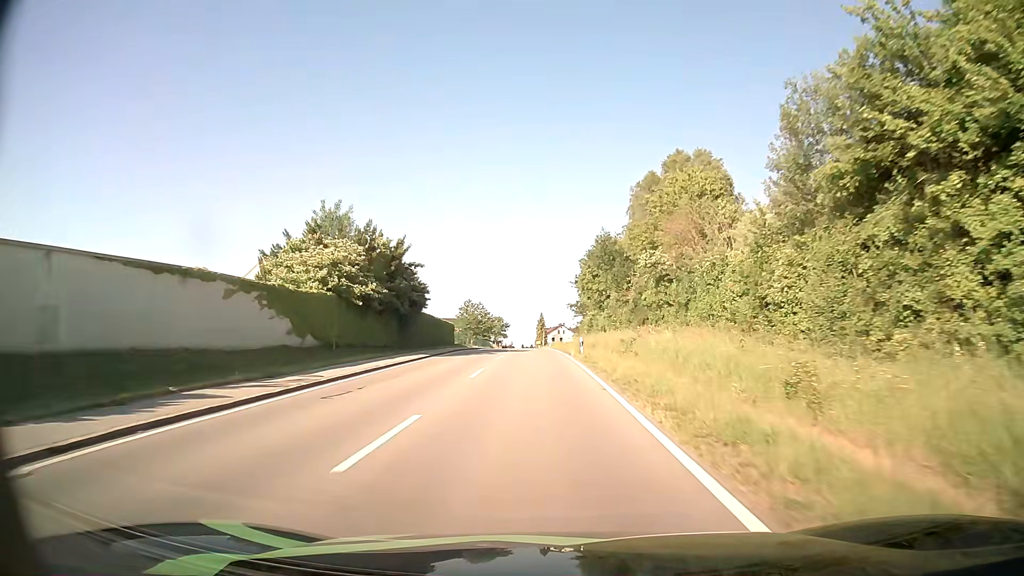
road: tertiary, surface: asphalt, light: Day
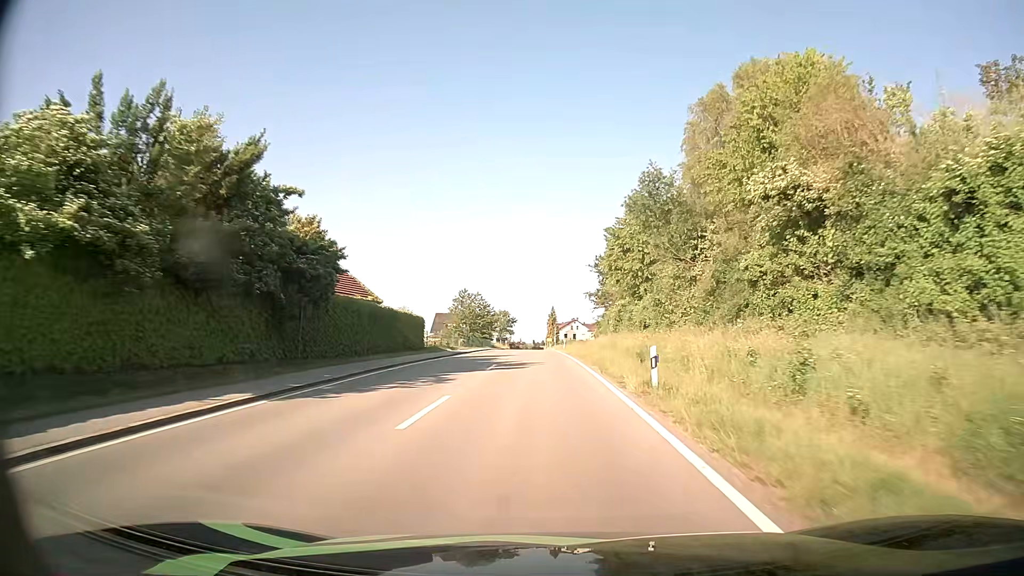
(-0.1, +21.1) m; -1°
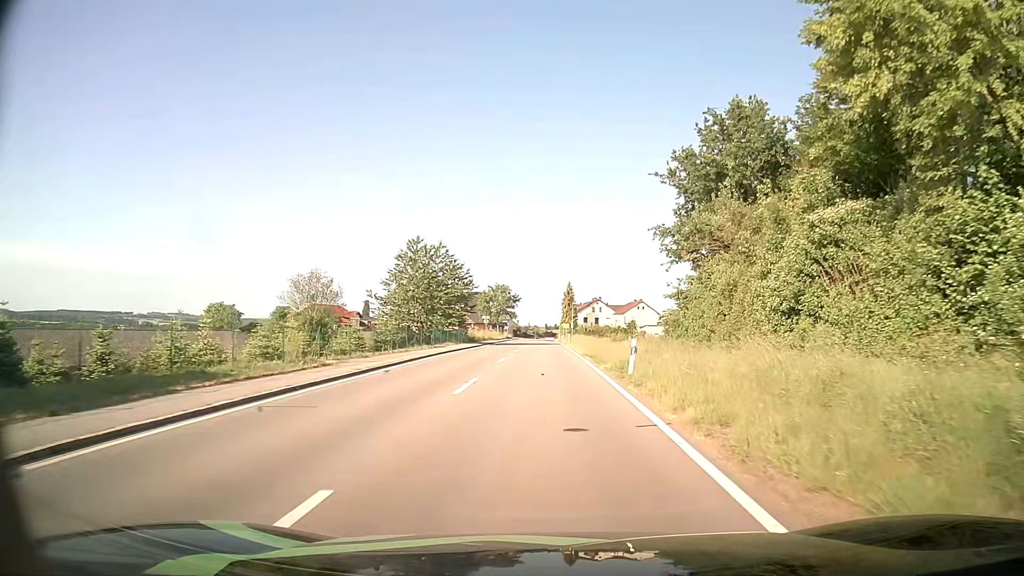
(-0.5, +43.8) m; -1°
(0, +10) (0, +20) (0, +30) (0, +40) (0, +50) (0, +60) (0, +70) (0, +80) (0, +90) (0, +100) m
